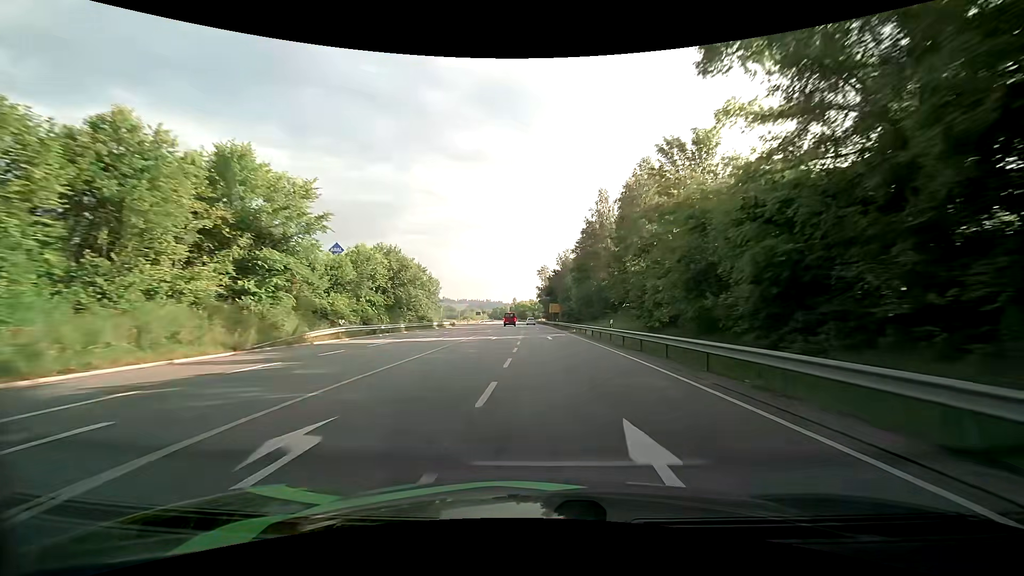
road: primary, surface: asphalt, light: Day
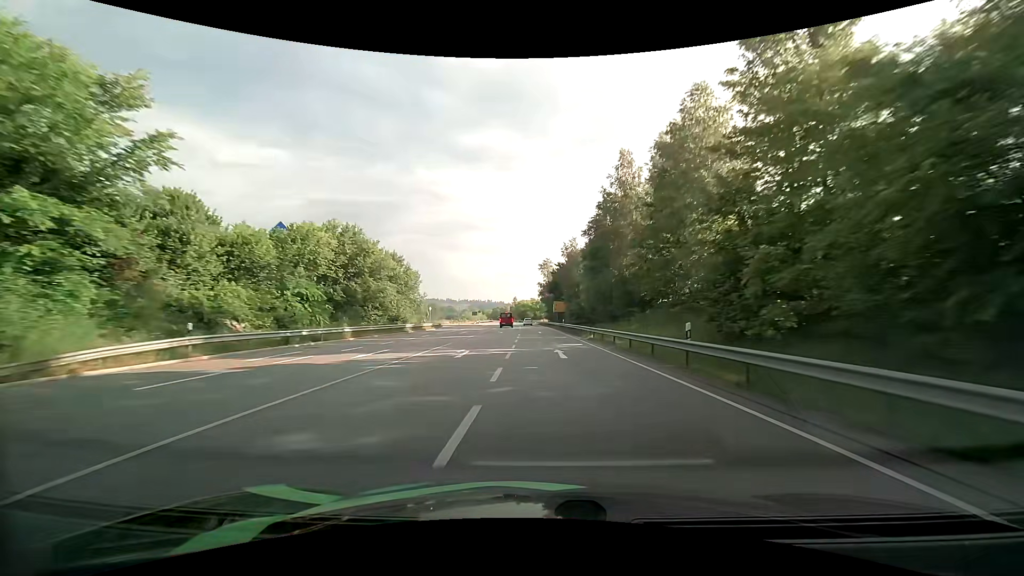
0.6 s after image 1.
(0.0, +14.8) m; +1°
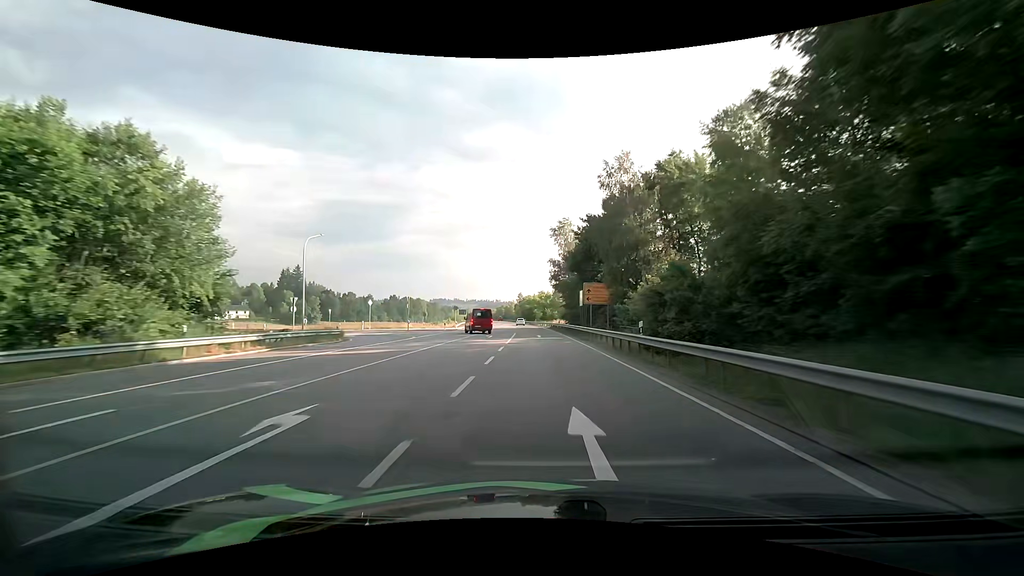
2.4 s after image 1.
(-0.7, +44.2) m; -1°
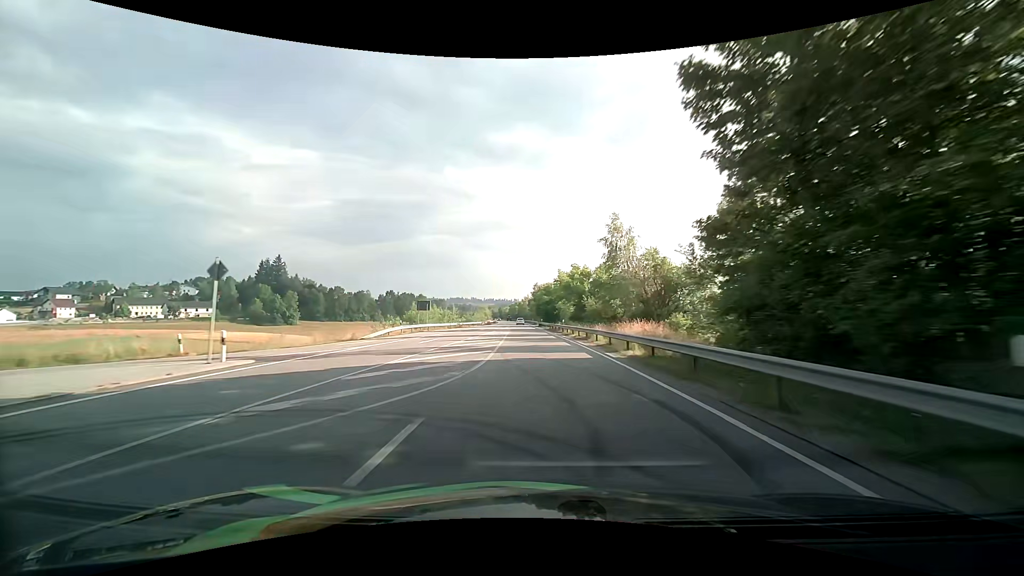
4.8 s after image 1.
(-1.1, +58.7) m; -2°
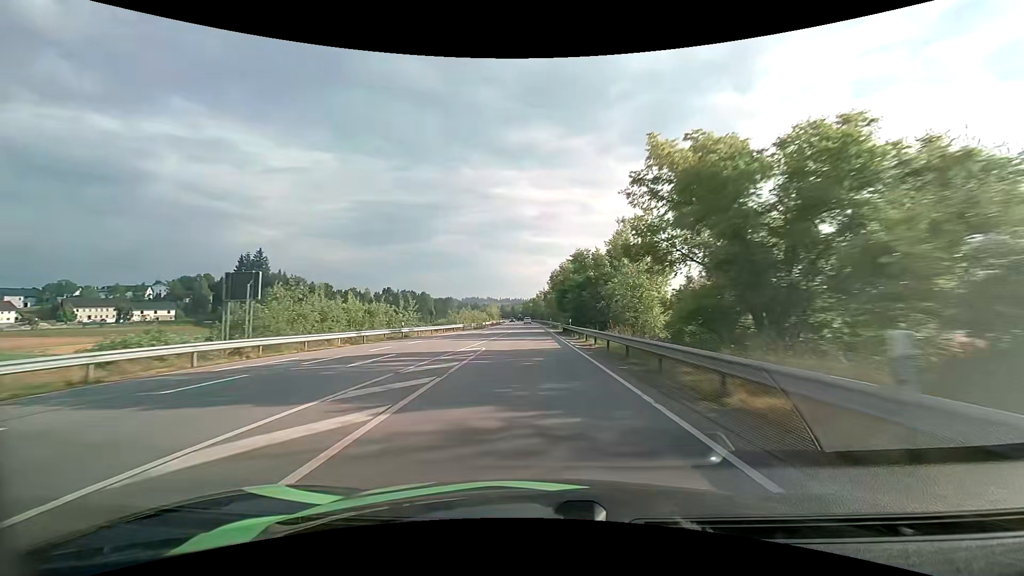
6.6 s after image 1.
(-0.7, +43.7) m; -2°
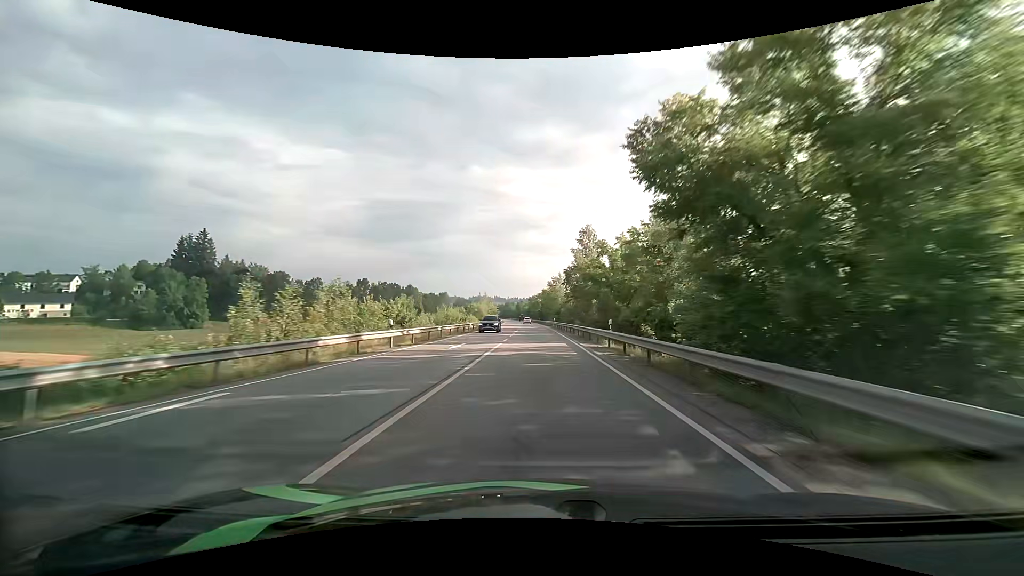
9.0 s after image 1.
(-1.0, +58.0) m; -1°
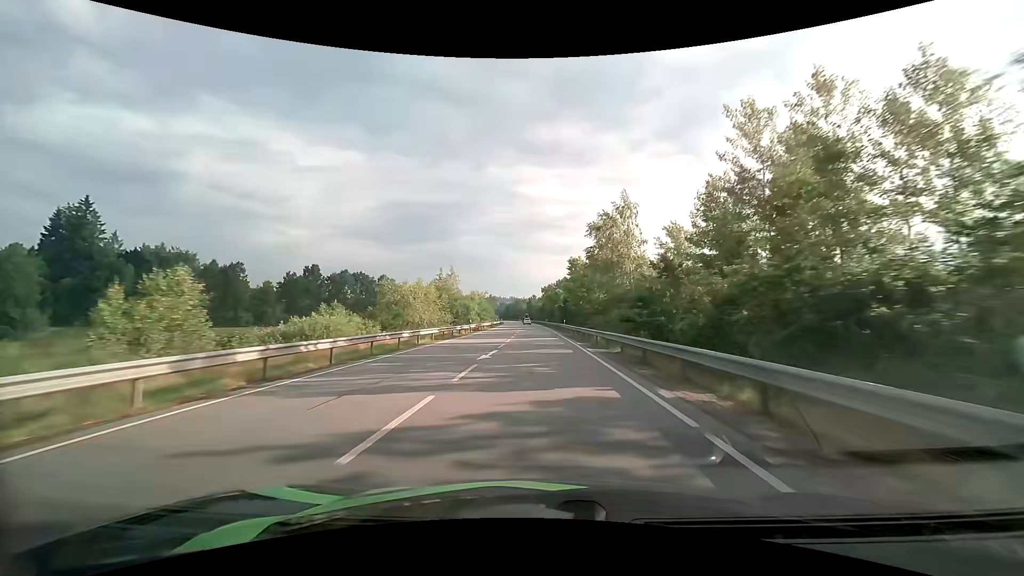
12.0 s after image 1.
(-0.7, +71.5) m; -2°
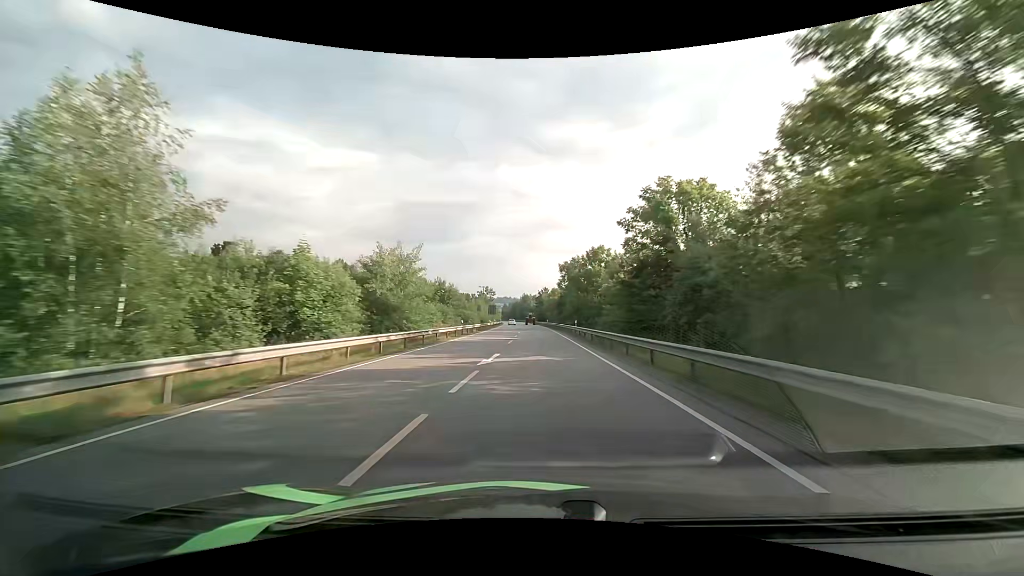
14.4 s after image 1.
(-0.3, +56.1) m; -1°
(0, +10) (0, +20) (0, +30) (0, +40) (-1, +50) (-1, +60) (-1, +70) (-1, +80) (-2, +90) (-2, +100) m
